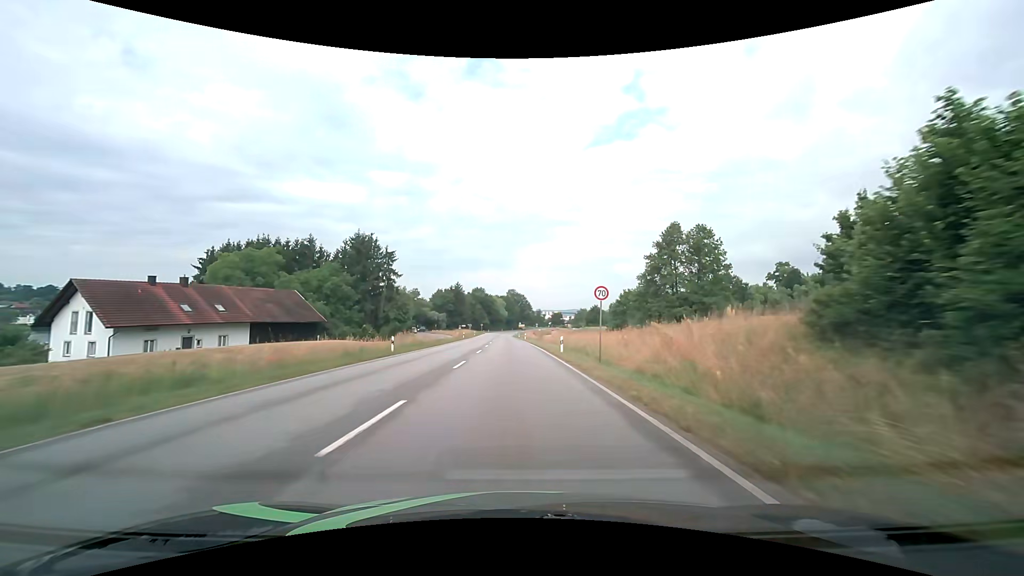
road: primary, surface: asphalt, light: Day
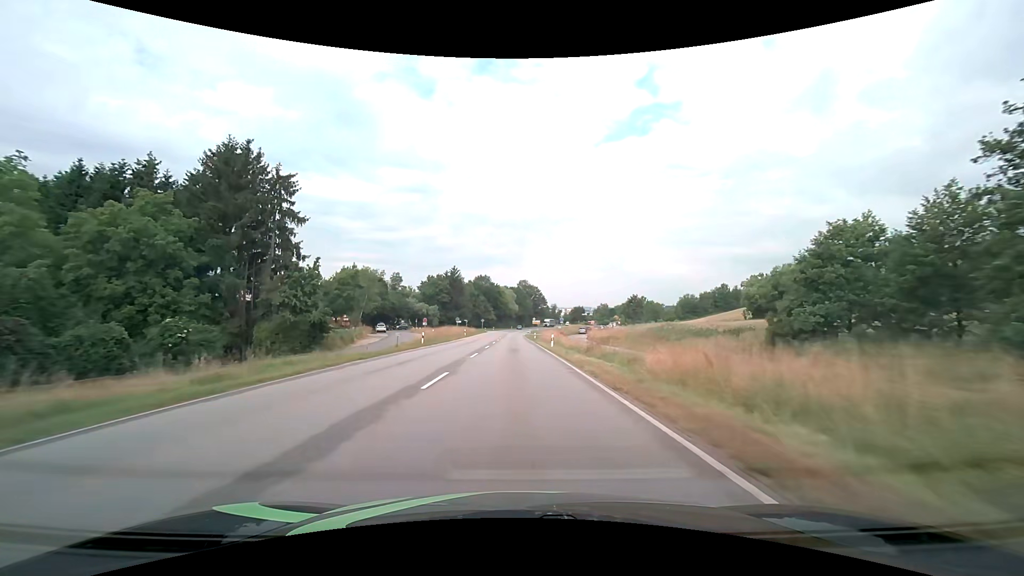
(-0.7, +42.3) m; -2°
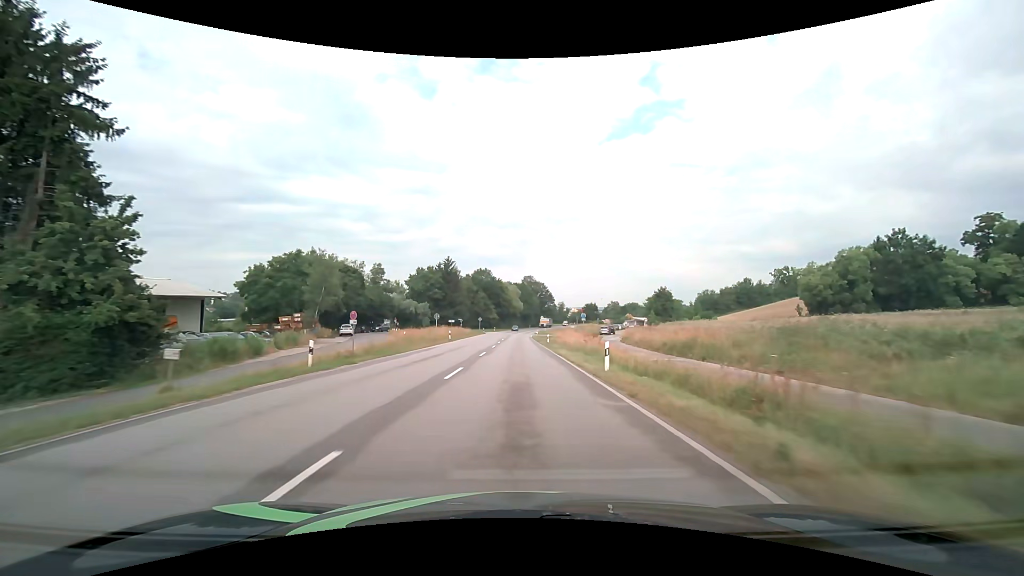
(-0.1, +21.5) m; -1°
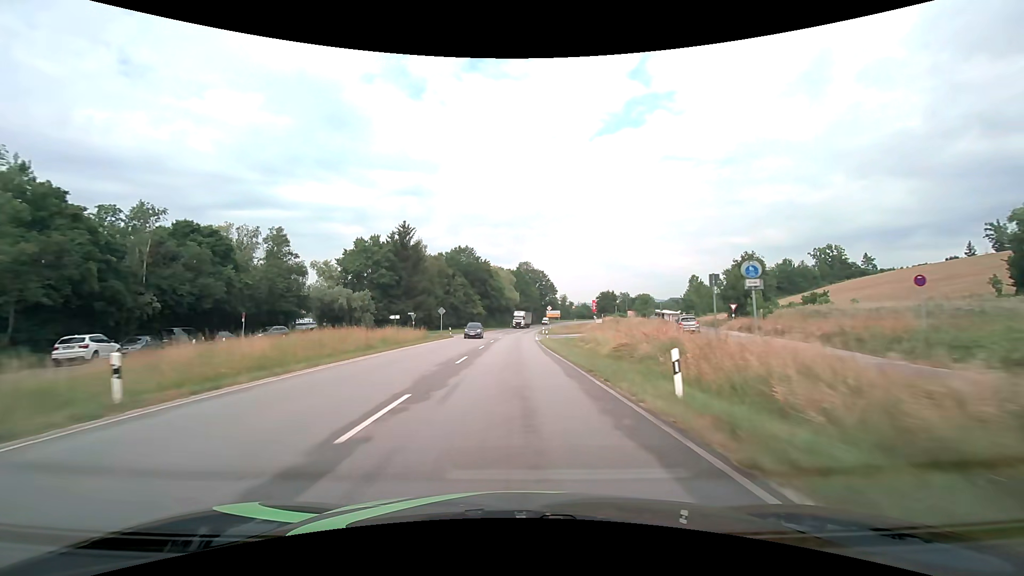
(+0.2, +43.5) m; 0°
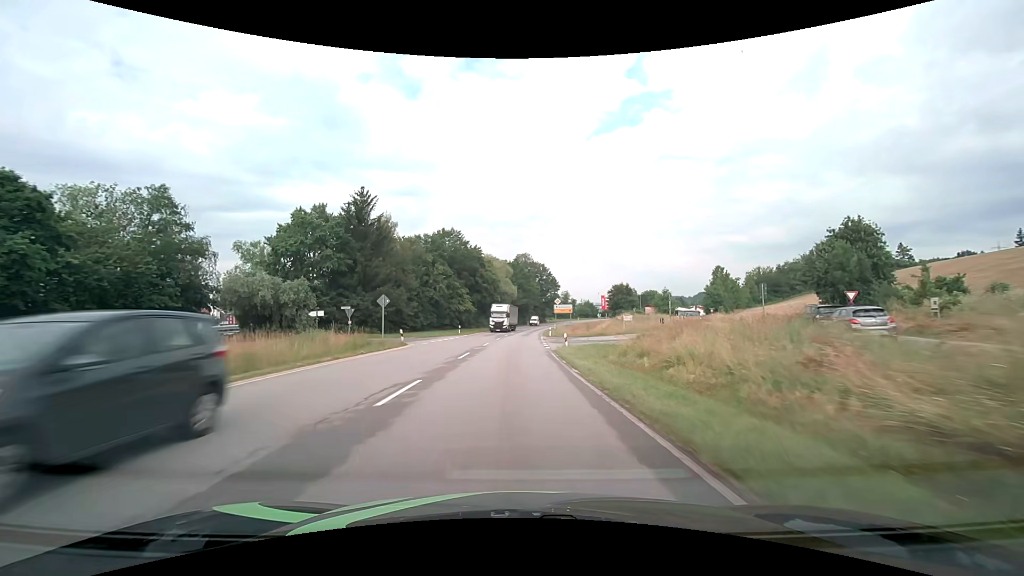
(0.0, +21.4) m; 0°
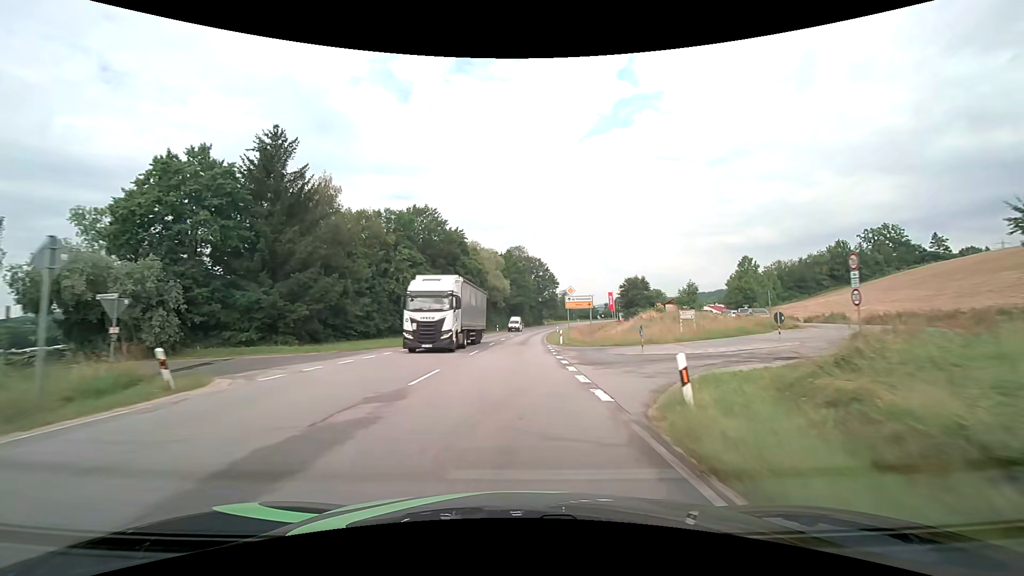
(+0.1, +21.0) m; +1°
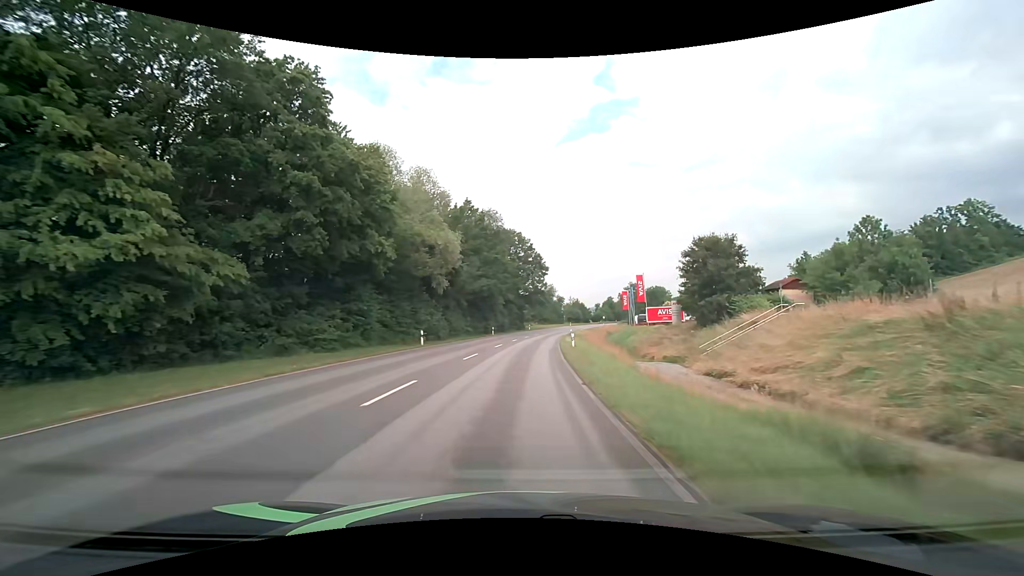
(+1.3, +50.3) m; +3°
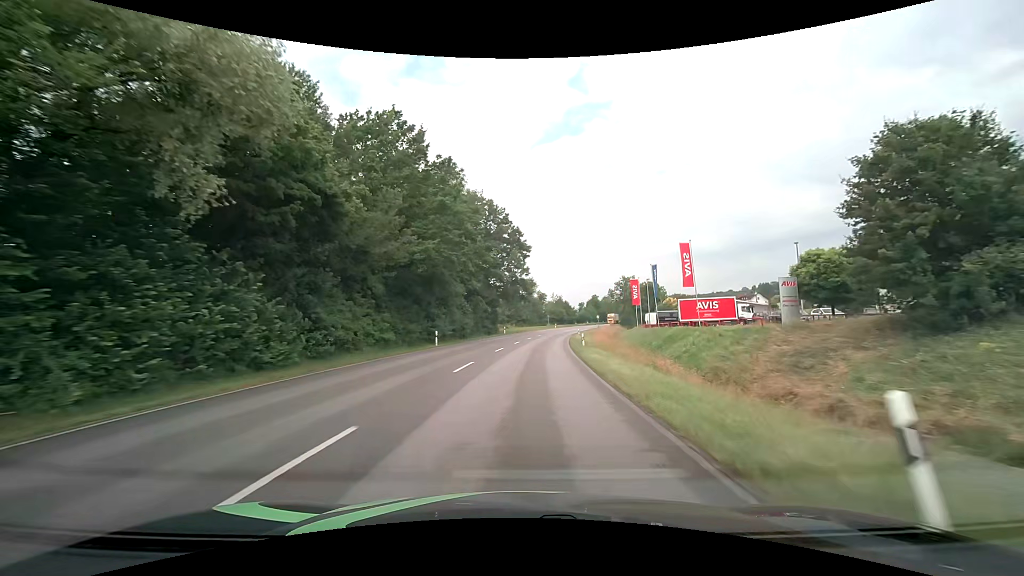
(+0.6, +29.4) m; +3°
(0, +10) (0, +20) (+1, +30) (+2, +40) (+3, +50) (+4, +60) (+6, +70) (+7, +80) (+9, +89) (+11, +99) m
